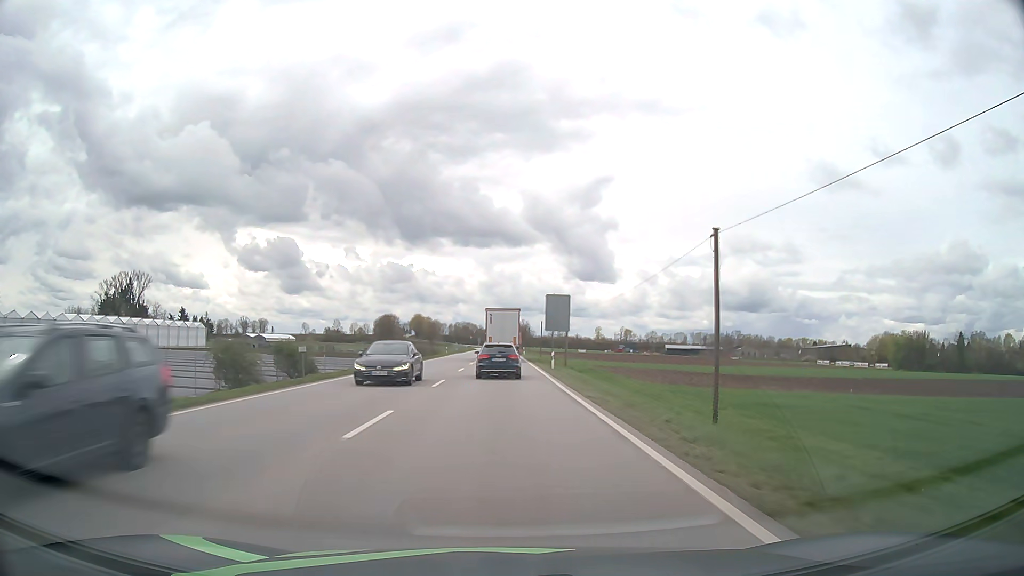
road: primary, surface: asphalt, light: Day
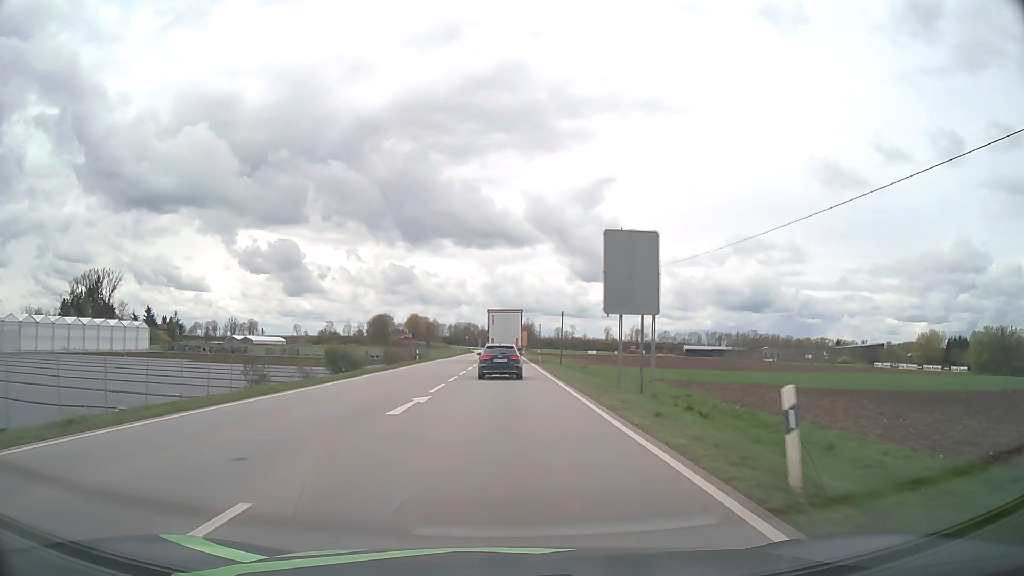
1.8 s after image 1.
(0.0, +32.1) m; 0°
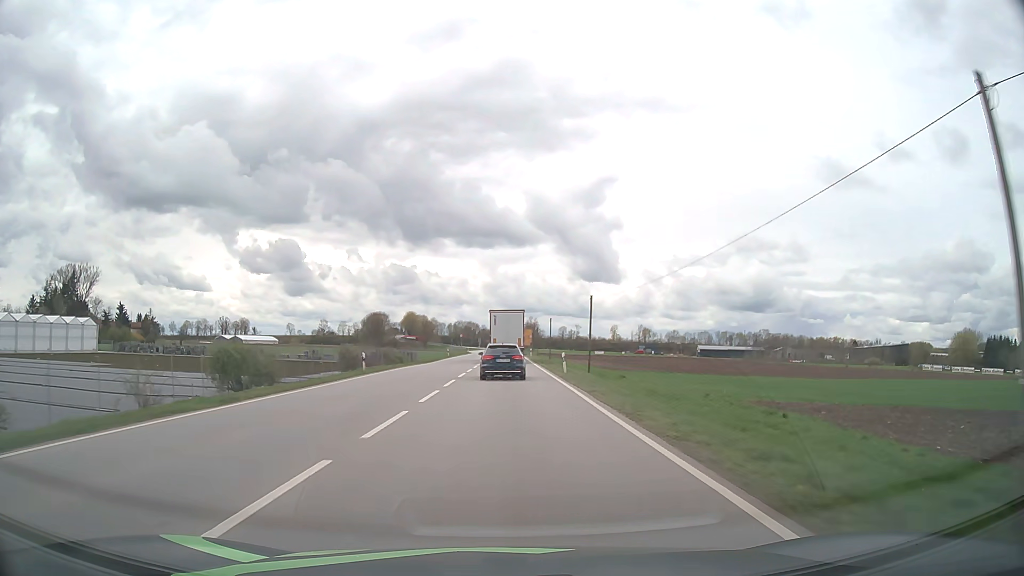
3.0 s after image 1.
(0.0, +21.9) m; 0°
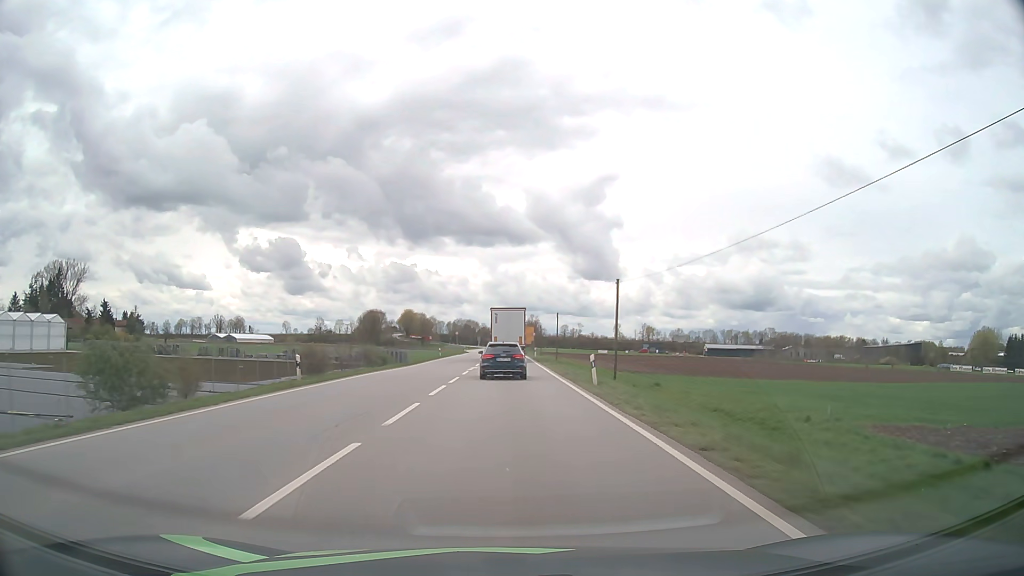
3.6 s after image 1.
(0.0, +11.1) m; 0°
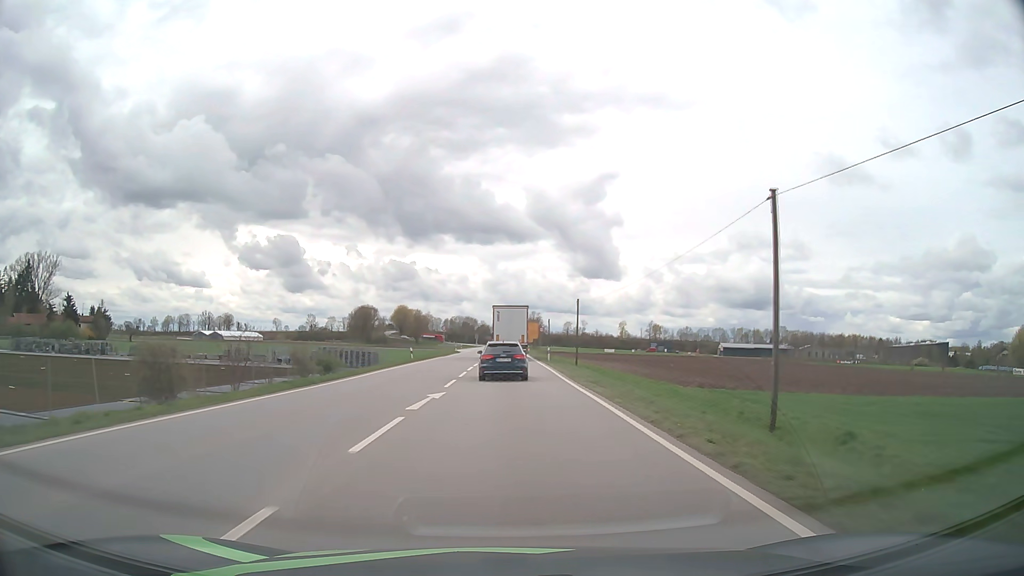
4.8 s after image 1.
(0.0, +21.9) m; 0°
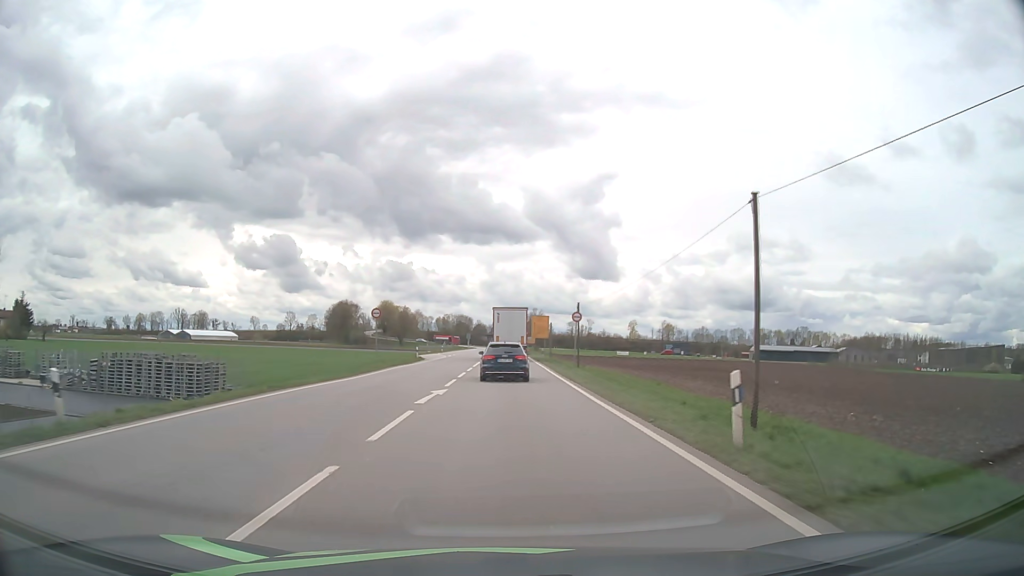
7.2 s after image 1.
(+0.1, +41.2) m; 0°
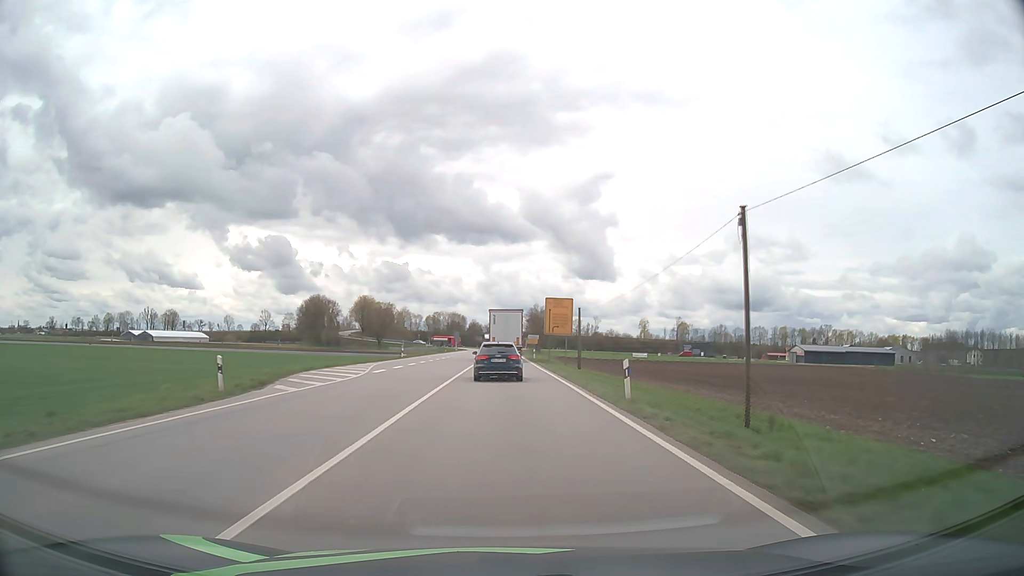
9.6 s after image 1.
(+0.1, +40.2) m; 0°
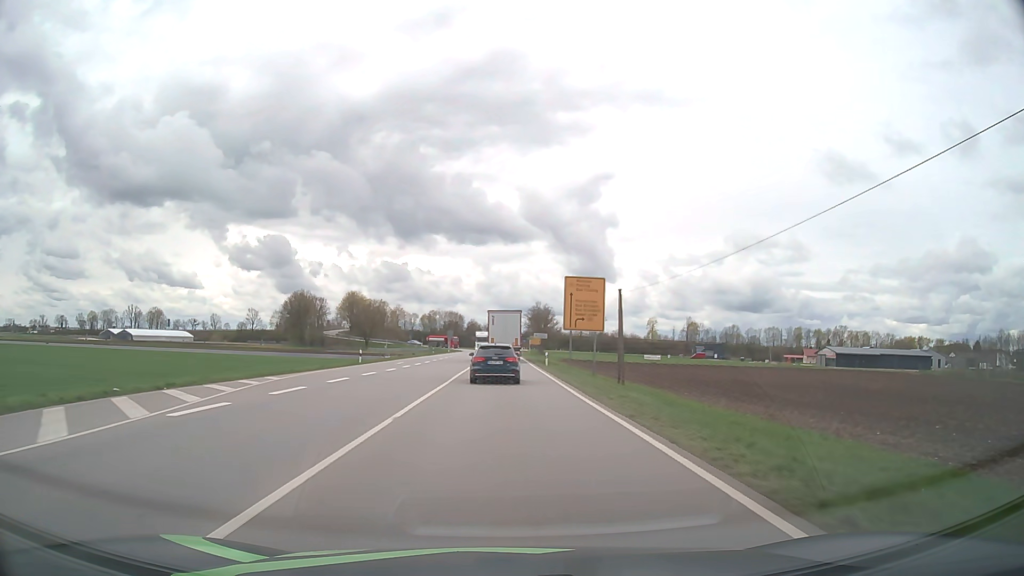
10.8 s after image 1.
(0.0, +20.4) m; 0°
(0, +10) (0, +20) (0, +30) (0, +40) (0, +50) (0, +60) (0, +70) (0, +80) (0, +90) (0, +100) m
